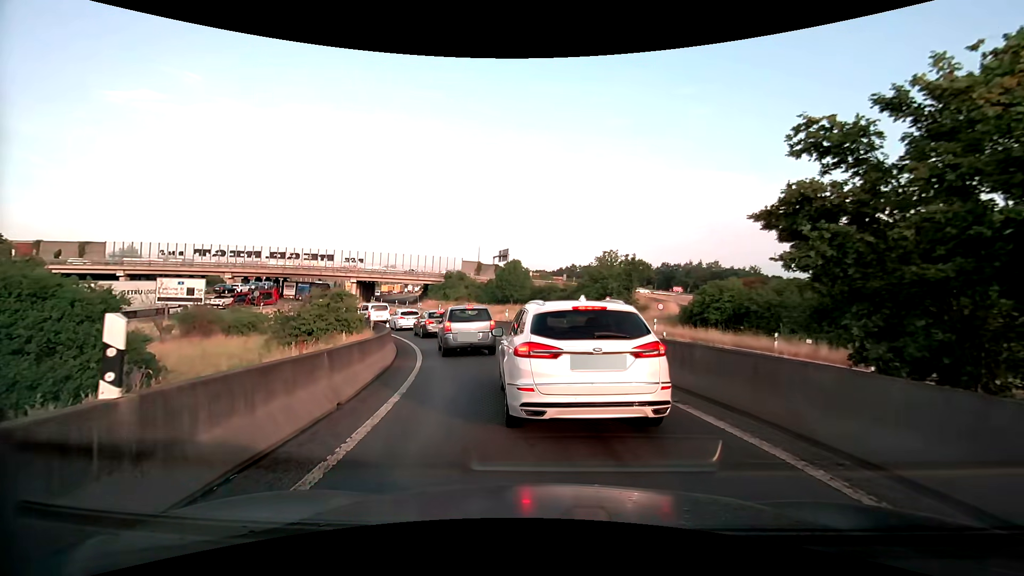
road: motorway_link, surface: asphalt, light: Day
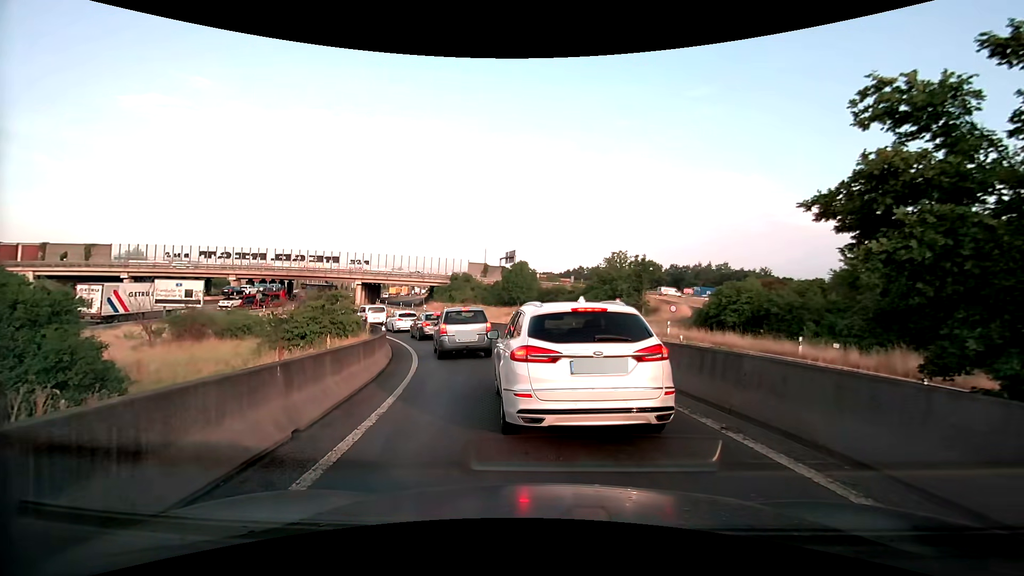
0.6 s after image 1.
(0.0, +1.6) m; 0°
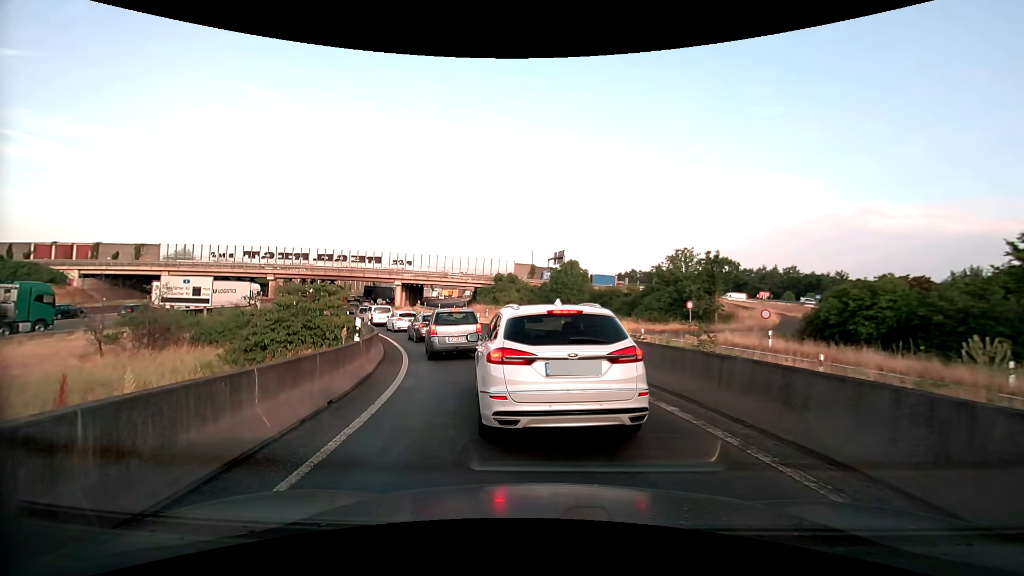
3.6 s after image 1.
(-0.4, +7.7) m; -6°
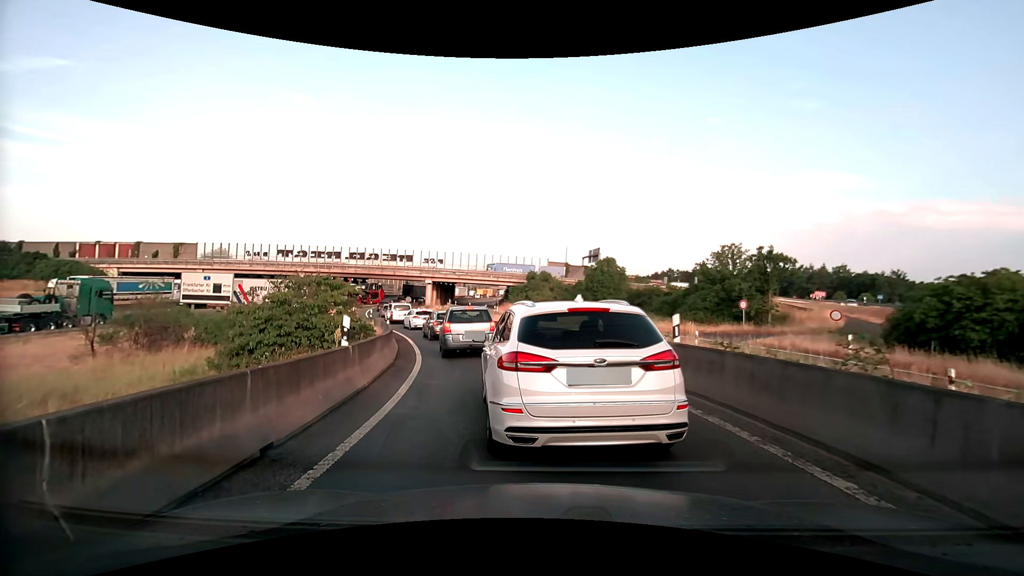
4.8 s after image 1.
(-0.1, +3.0) m; -3°
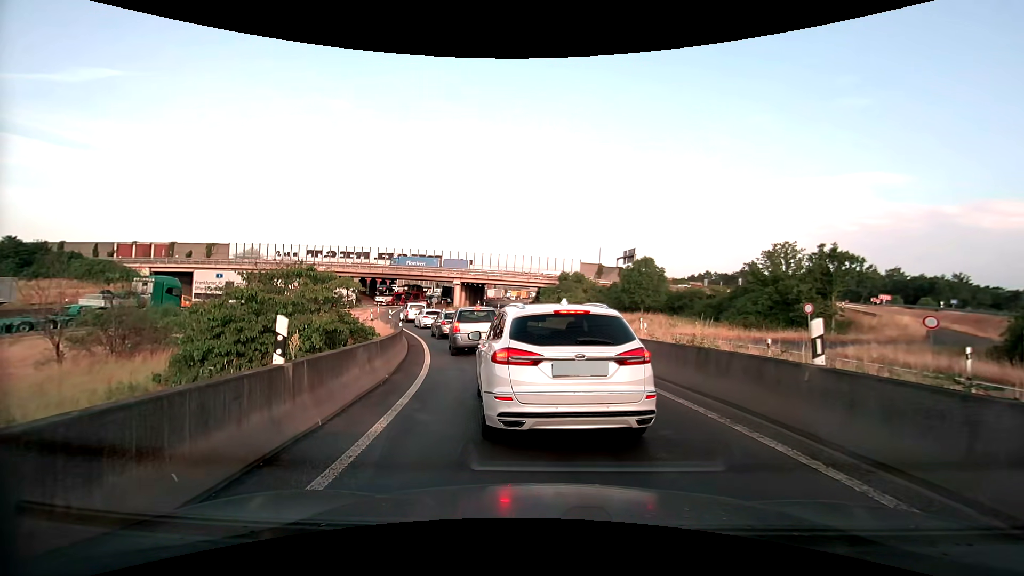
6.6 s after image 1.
(-0.2, +3.7) m; -6°
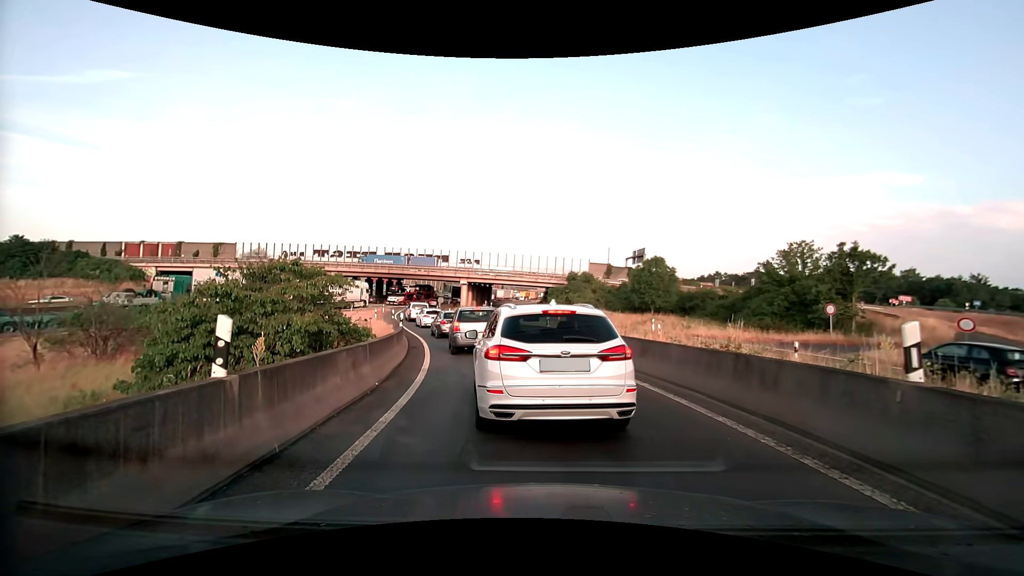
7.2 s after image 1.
(0.0, +1.3) m; -1°
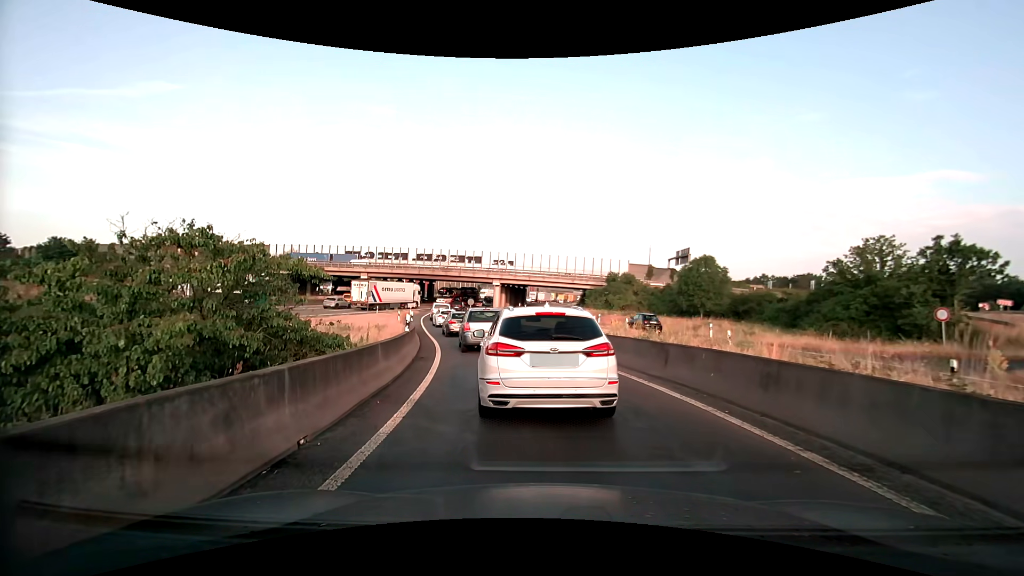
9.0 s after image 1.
(0.0, +4.7) m; -3°
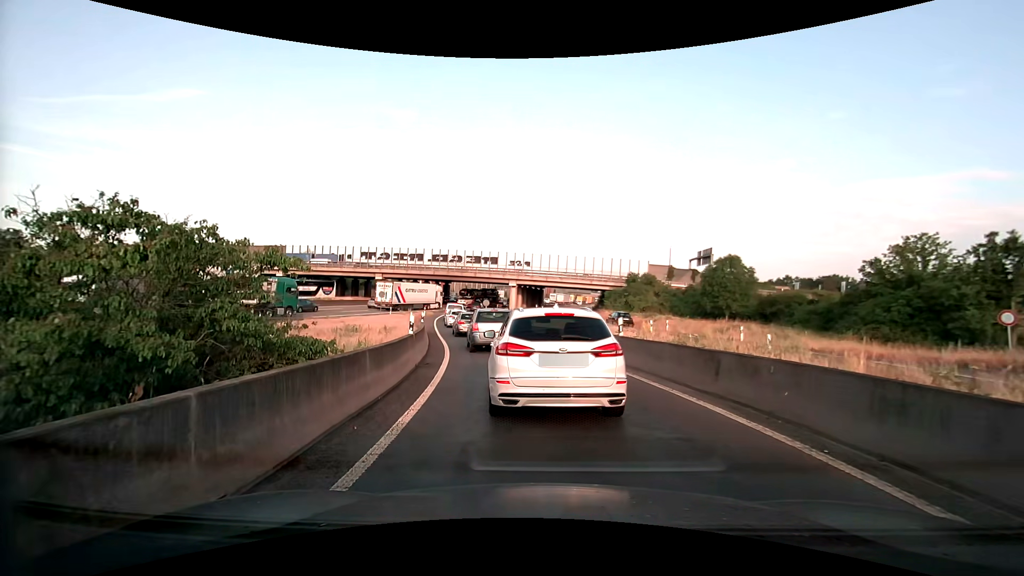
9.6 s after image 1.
(0.0, +1.9) m; -1°
